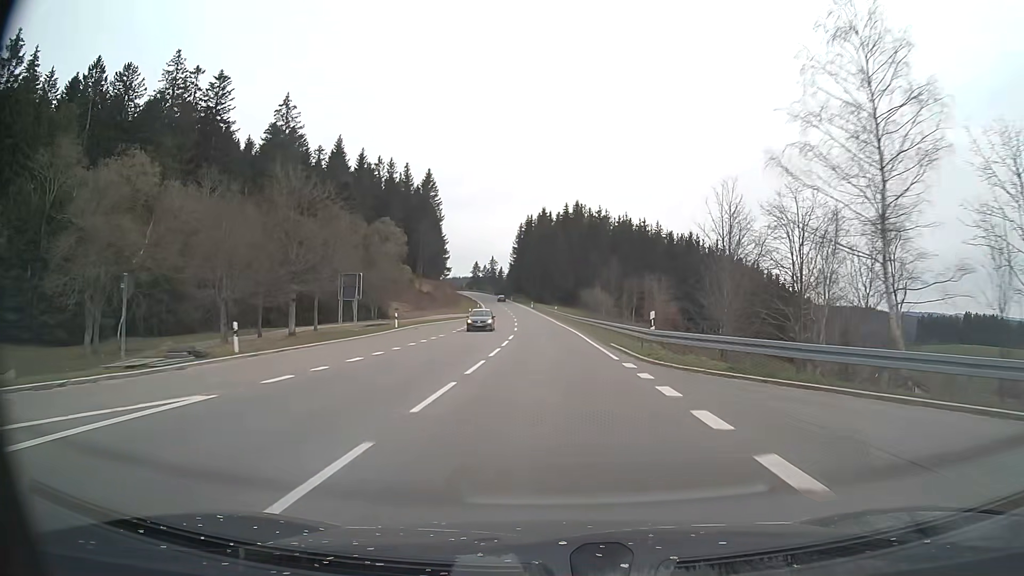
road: primary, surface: asphalt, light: Day
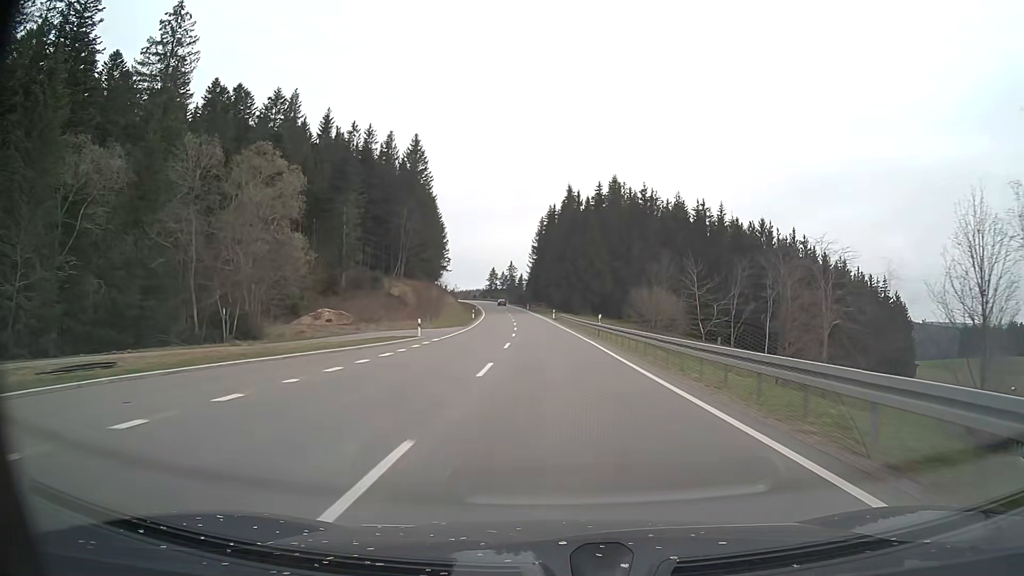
(-0.9, +42.0) m; -2°
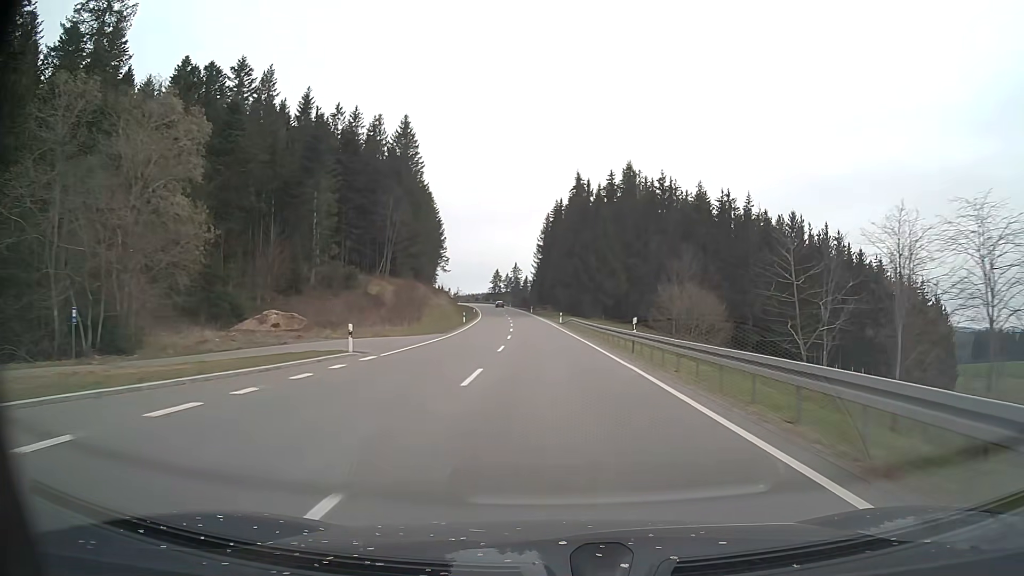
(-0.1, +14.1) m; -1°
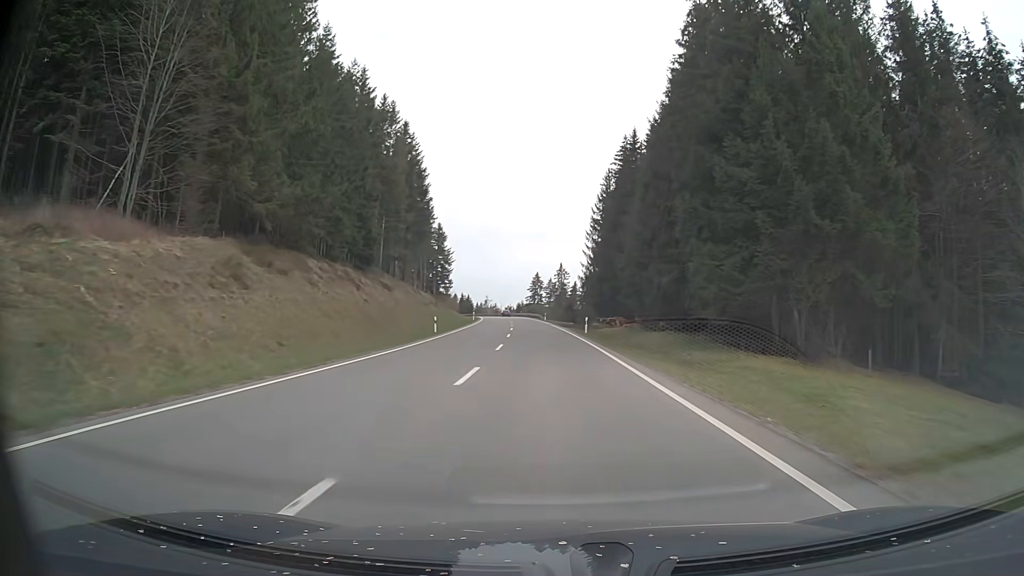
(-2.5, +71.7) m; -4°
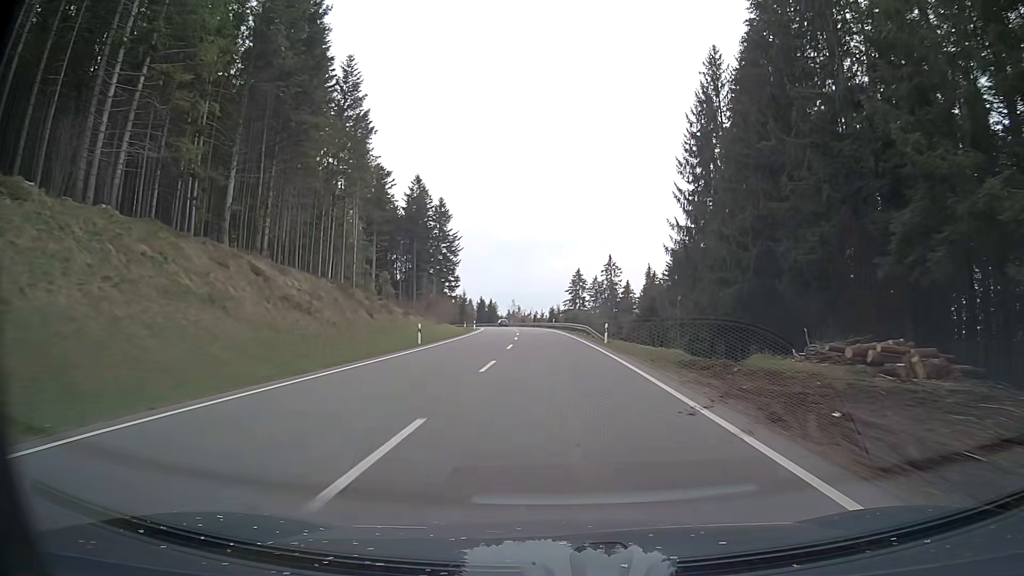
(-1.8, +56.8) m; -3°
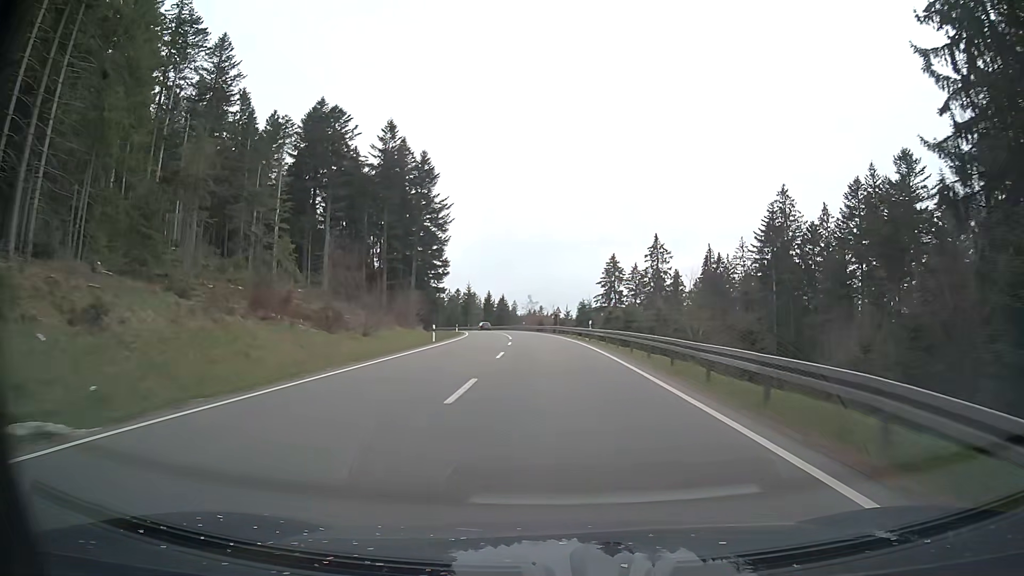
(-0.7, +41.8) m; -2°
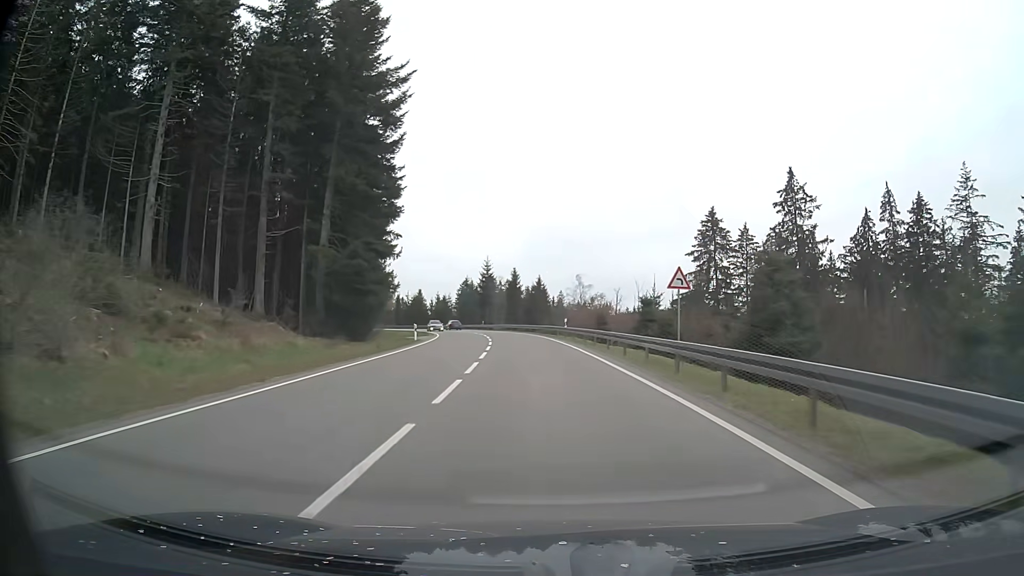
(-2.1, +54.2) m; -4°
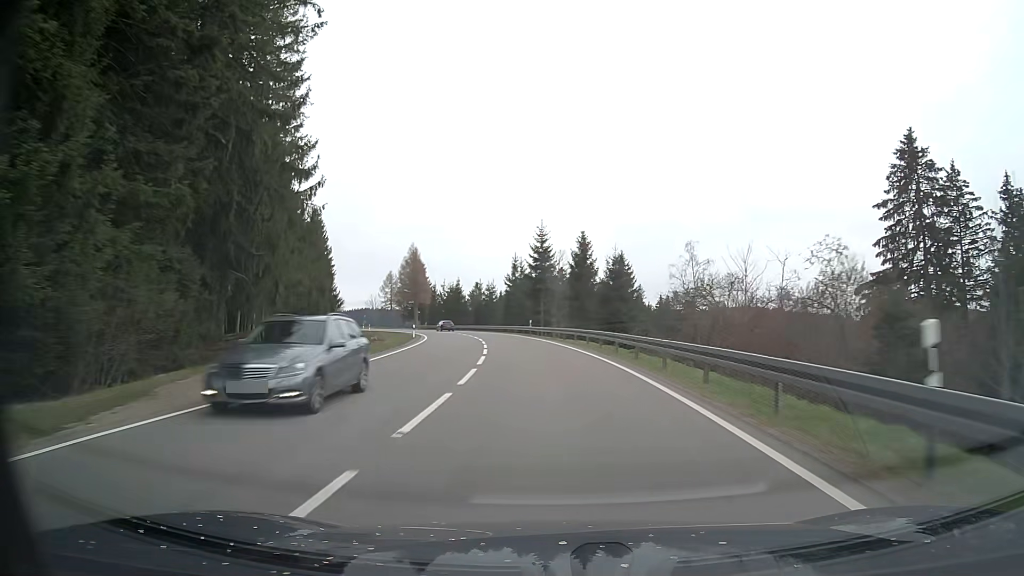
(-1.8, +38.5) m; -6°
(0, +10) (-1, +20) (-1, +30) (-2, +40) (-4, +50) (-6, +60) (-8, +69) (-11, +79) (-14, +88) (-17, +98) m
